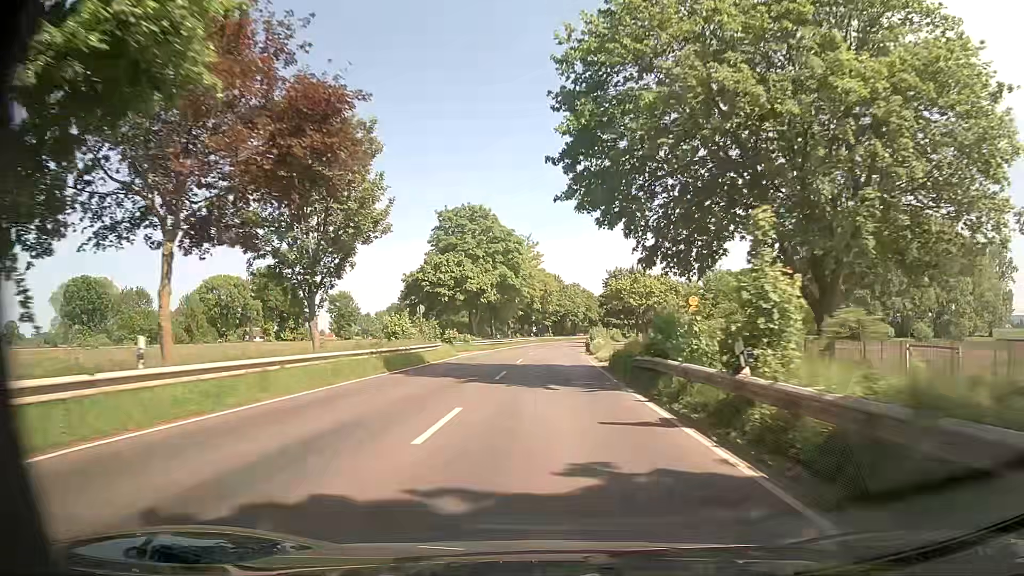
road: secondary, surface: asphalt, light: Day
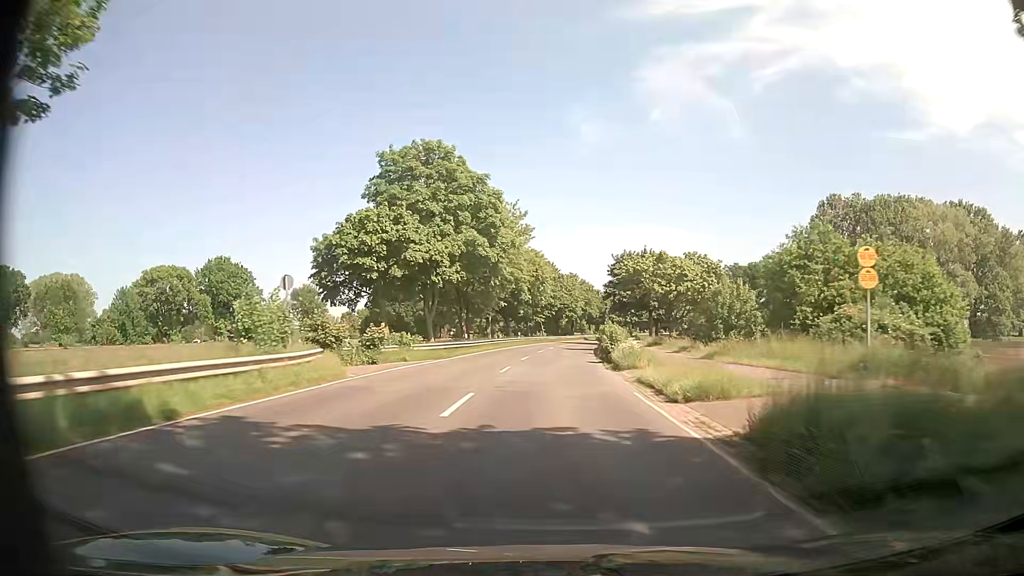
(0.0, +21.6) m; +1°
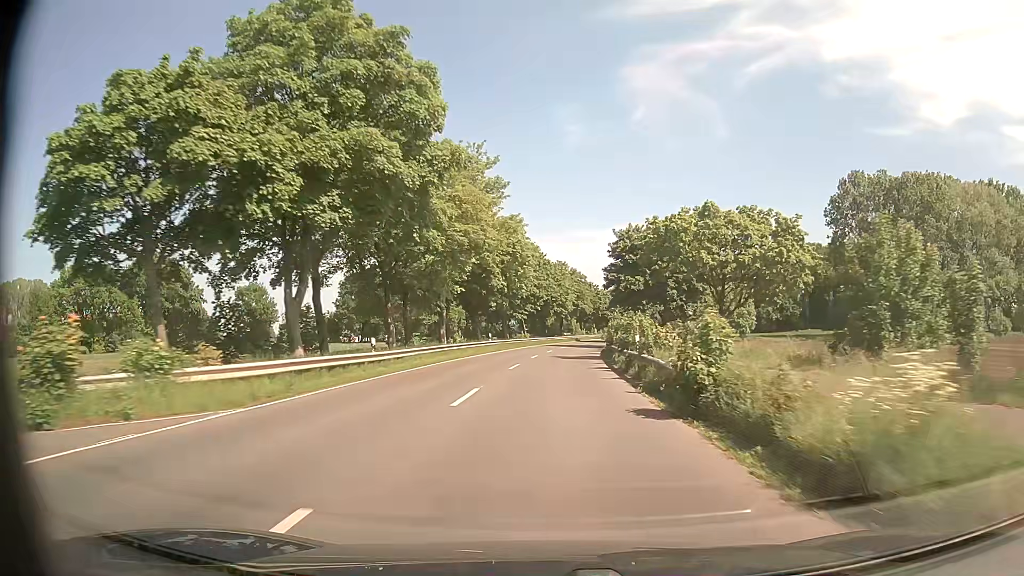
(+0.1, +21.5) m; +1°
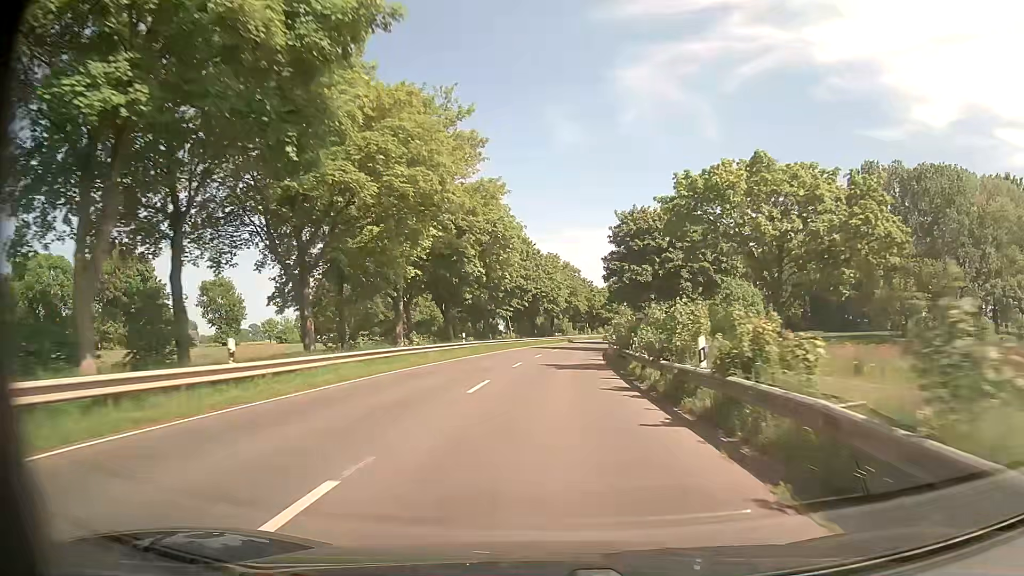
(0.0, +10.7) m; +1°
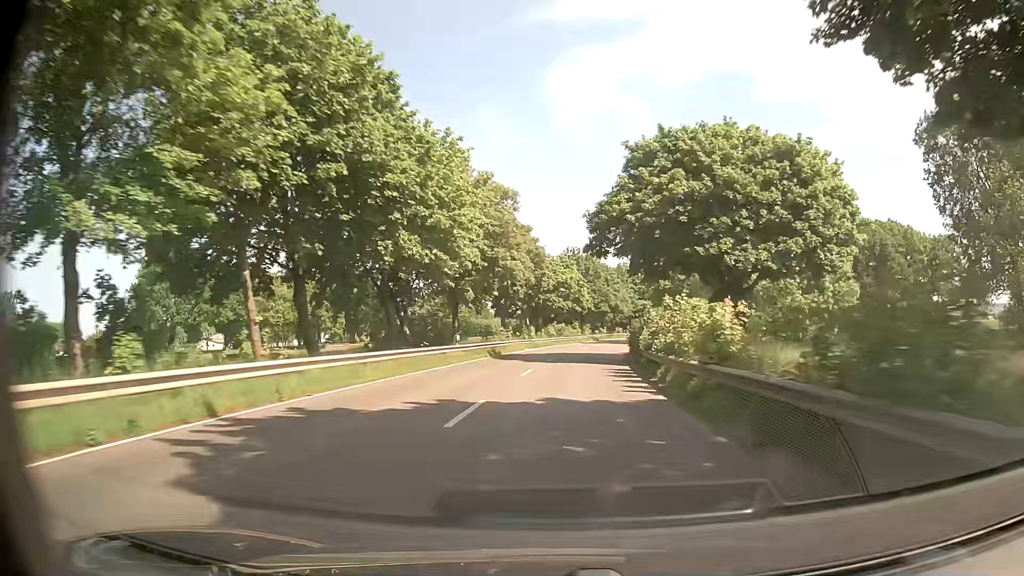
(+2.0, +53.5) m; +6°
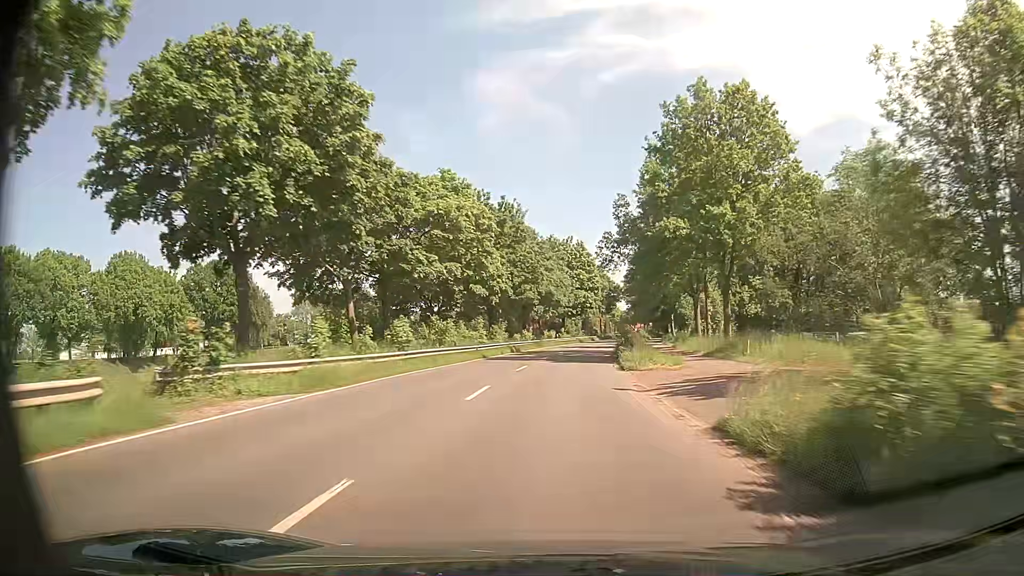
(+2.5, +43.3) m; +6°
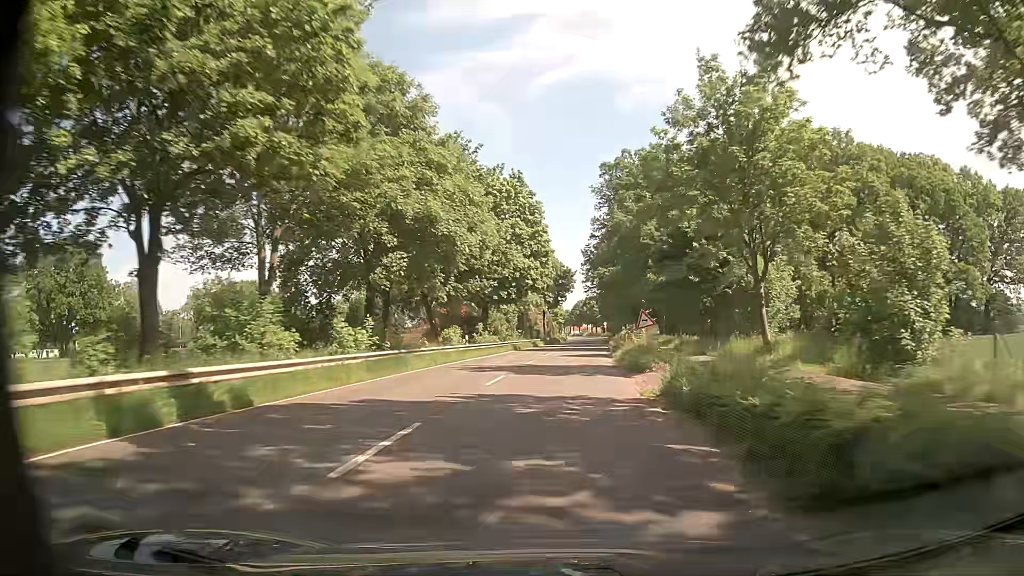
(+2.7, +43.9) m; +6°
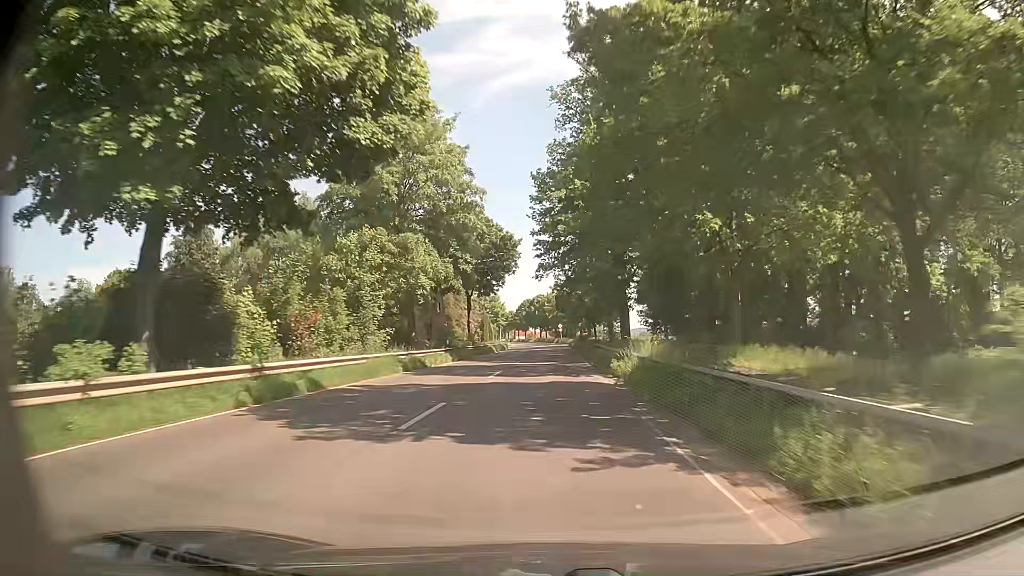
(+1.7, +43.8) m; +4°
(0, +10) (0, +20) (0, +30) (0, +40) (0, +50) (+1, +60) (+1, +70) (+1, +80) (+1, +90) (+1, +100) m
